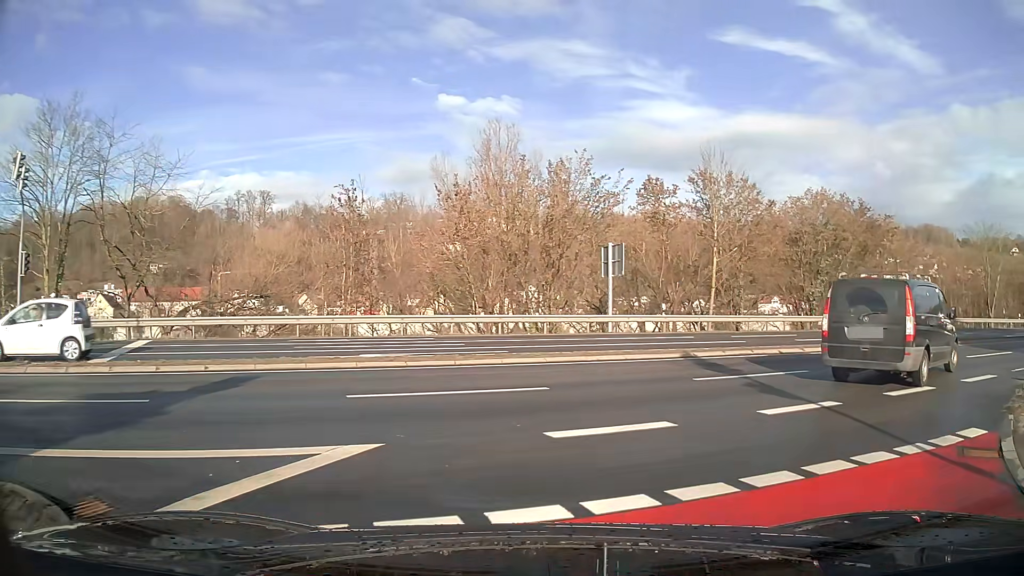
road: residential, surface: asphalt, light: Day
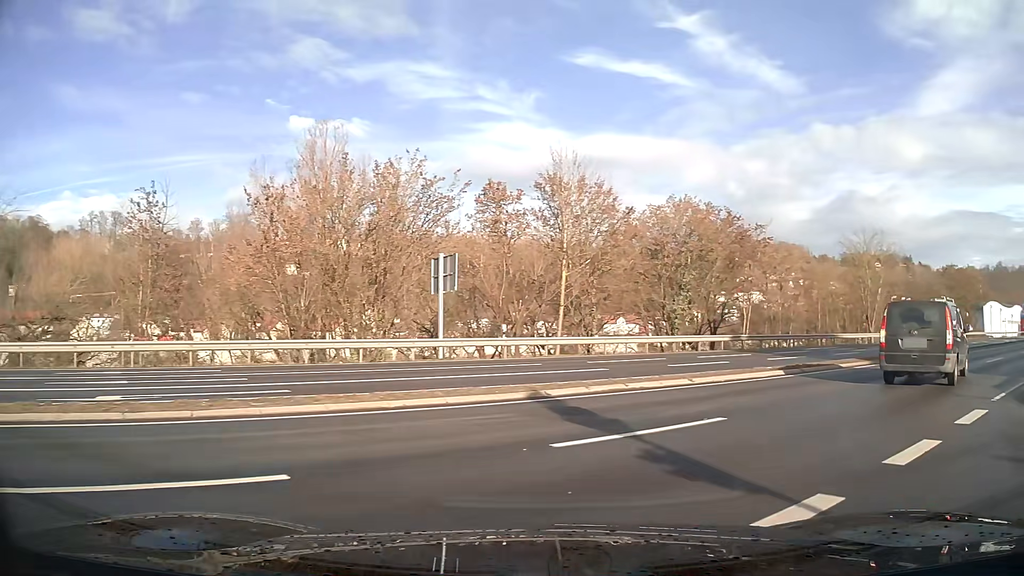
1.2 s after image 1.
(+0.7, +5.1) m; +16°
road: primary
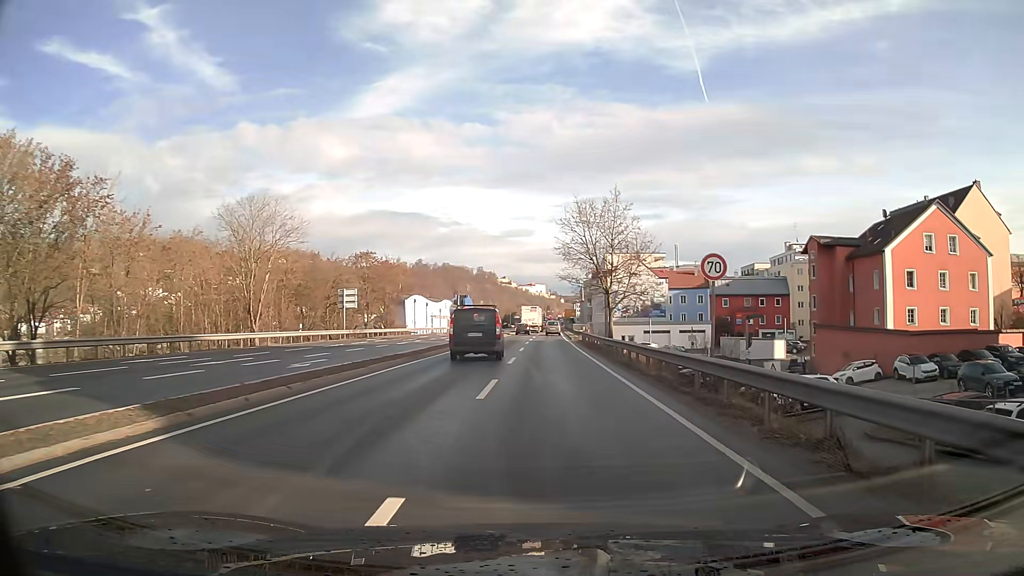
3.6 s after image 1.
(+7.4, +13.9) m; +46°
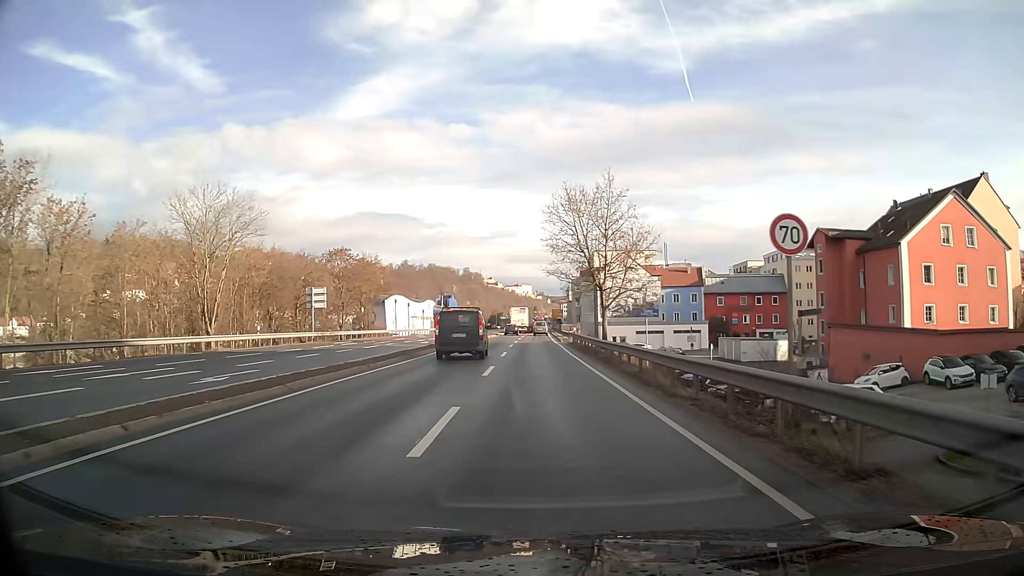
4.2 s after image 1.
(0.0, +5.5) m; 0°
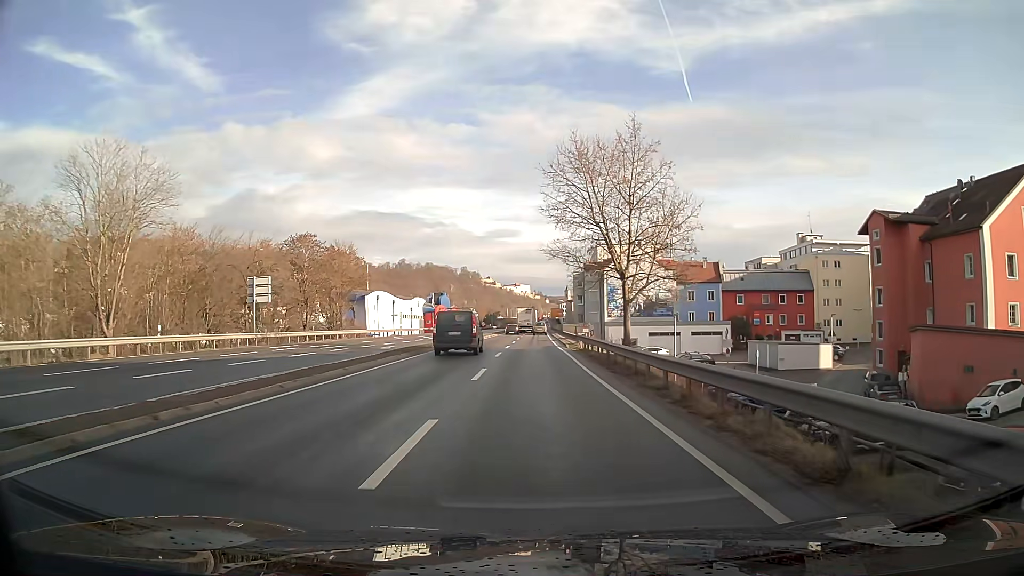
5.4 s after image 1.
(0.0, +12.4) m; 0°
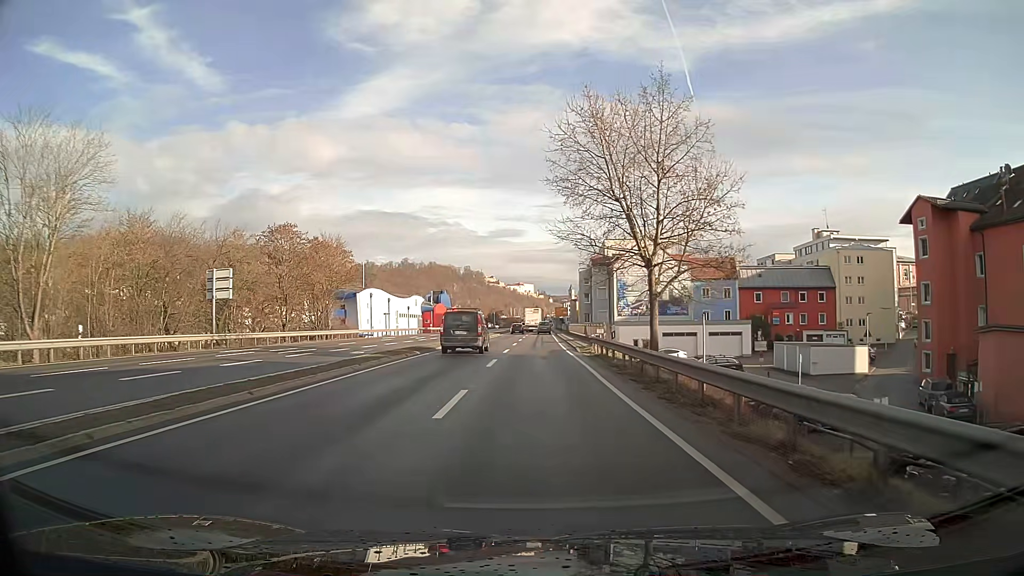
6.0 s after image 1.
(0.0, +6.9) m; -1°
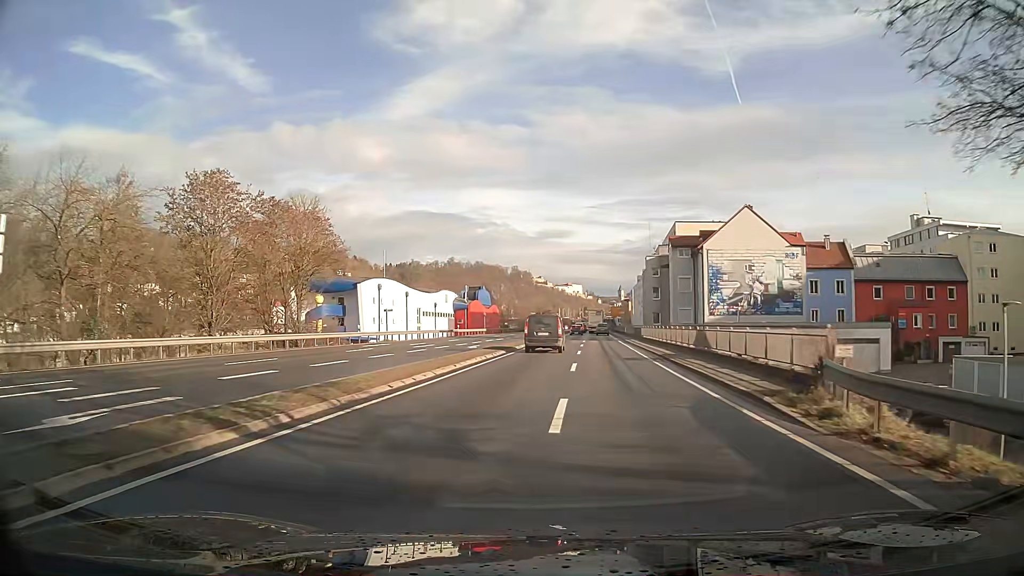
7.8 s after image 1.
(-0.8, +23.4) m; -3°
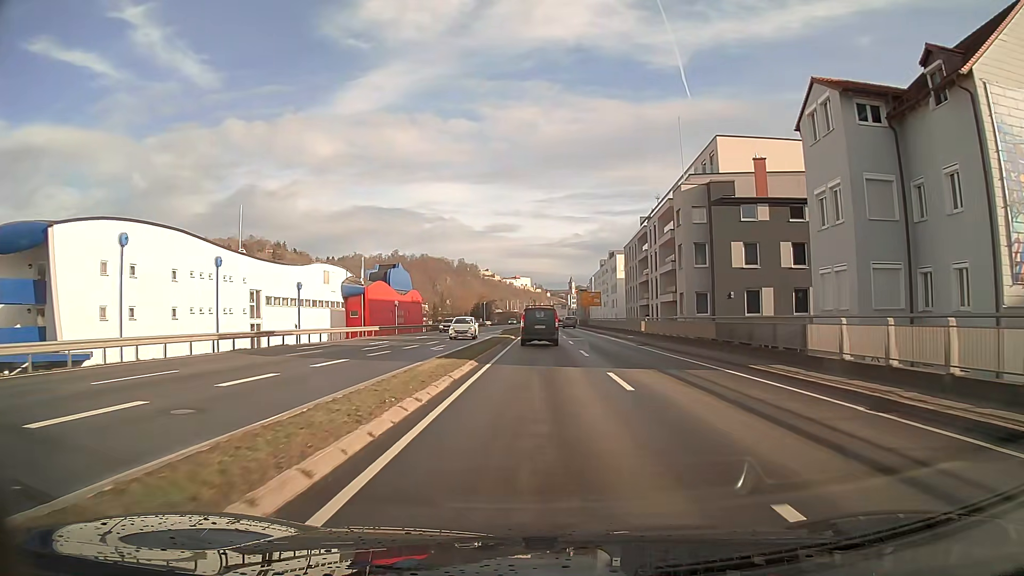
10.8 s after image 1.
(+1.5, +44.2) m; +4°
